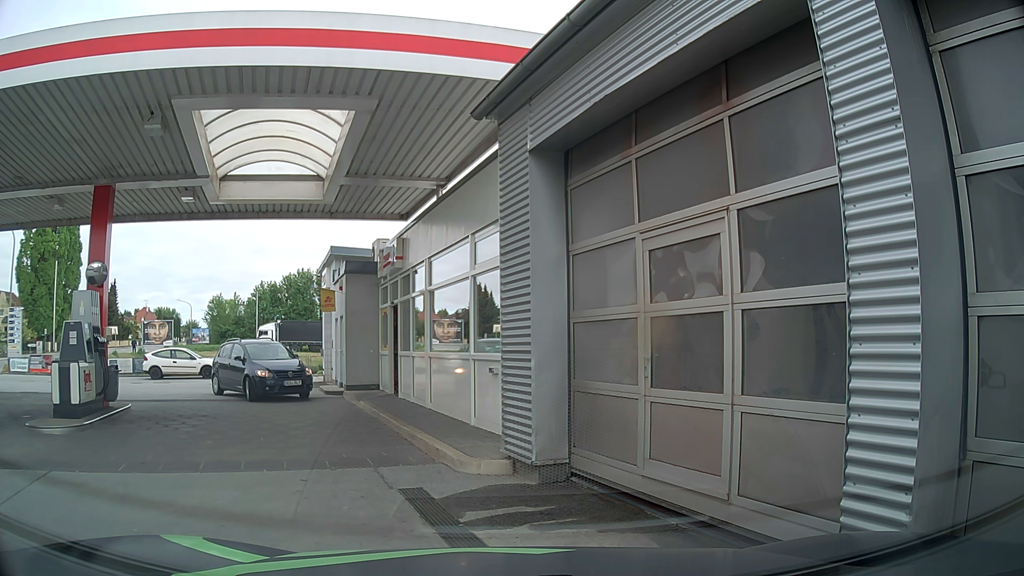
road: service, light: Day
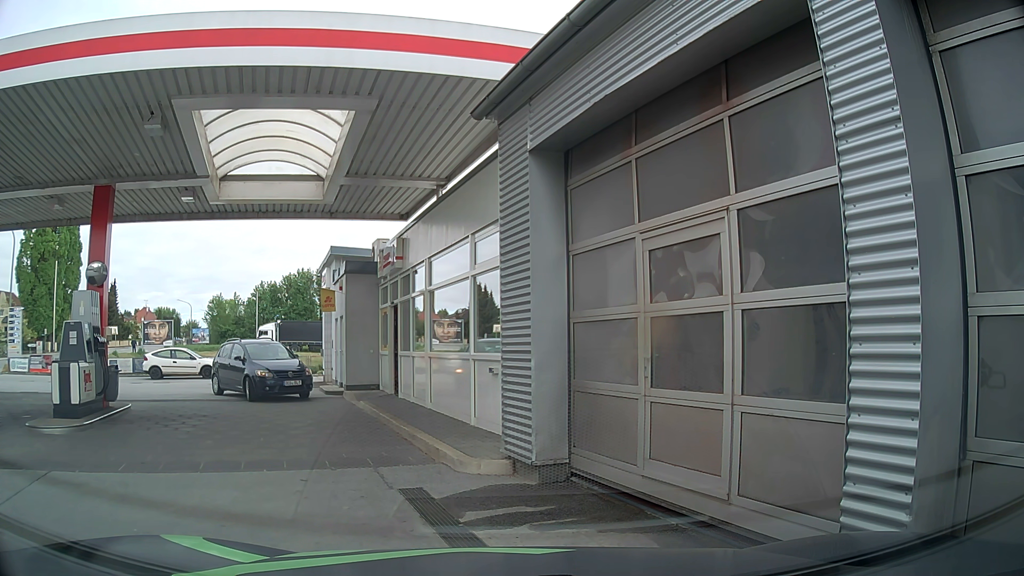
(0.0, 0.0) m; 0°
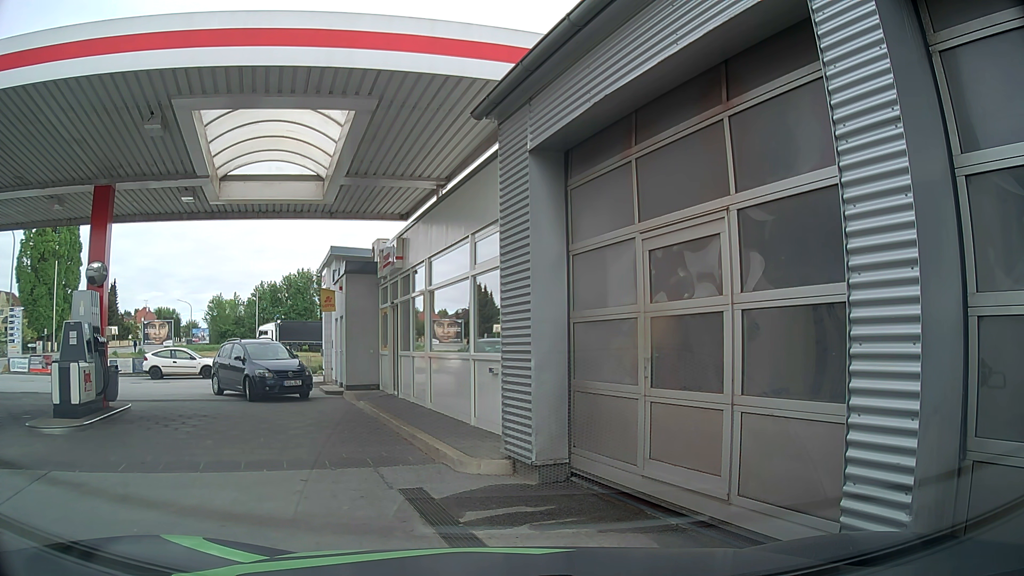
(0.0, 0.0) m; 0°
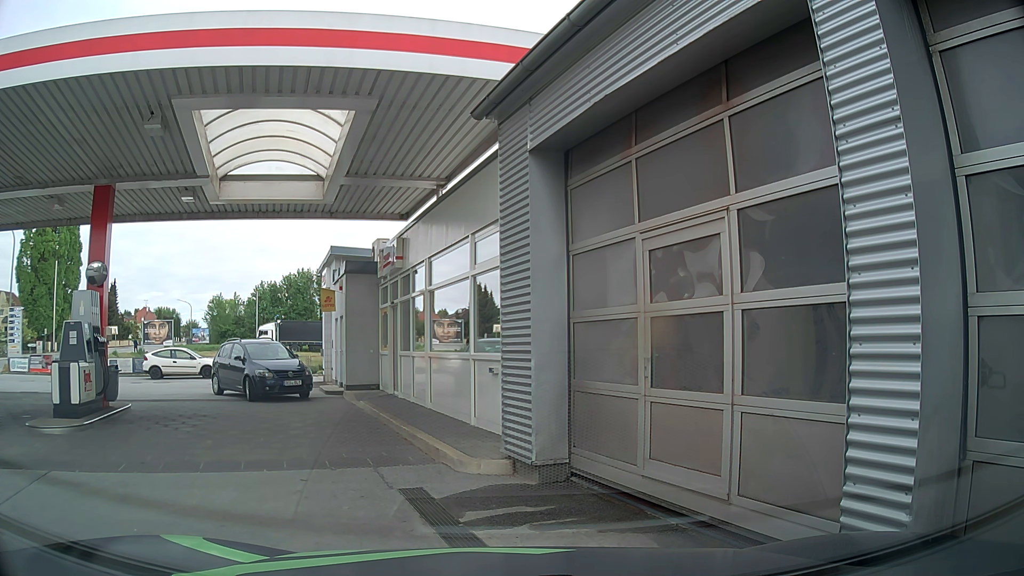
(0.0, 0.0) m; 0°
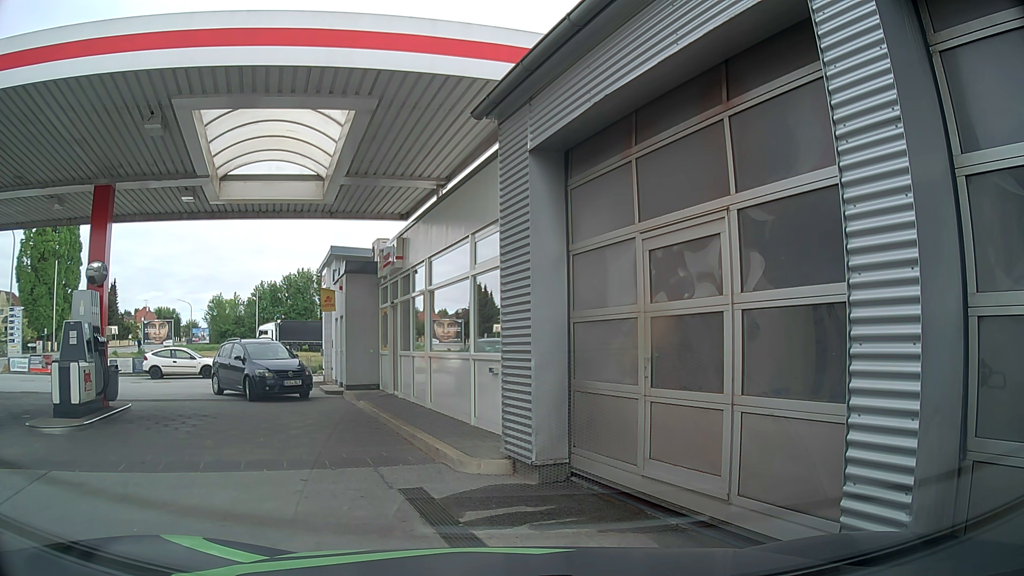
(0.0, 0.0) m; 0°
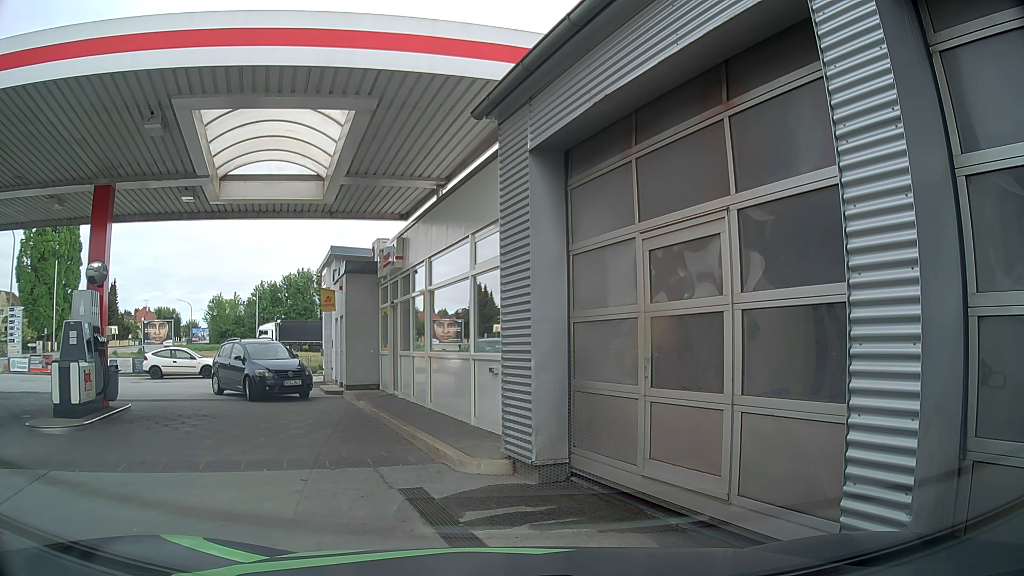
(0.0, 0.0) m; 0°
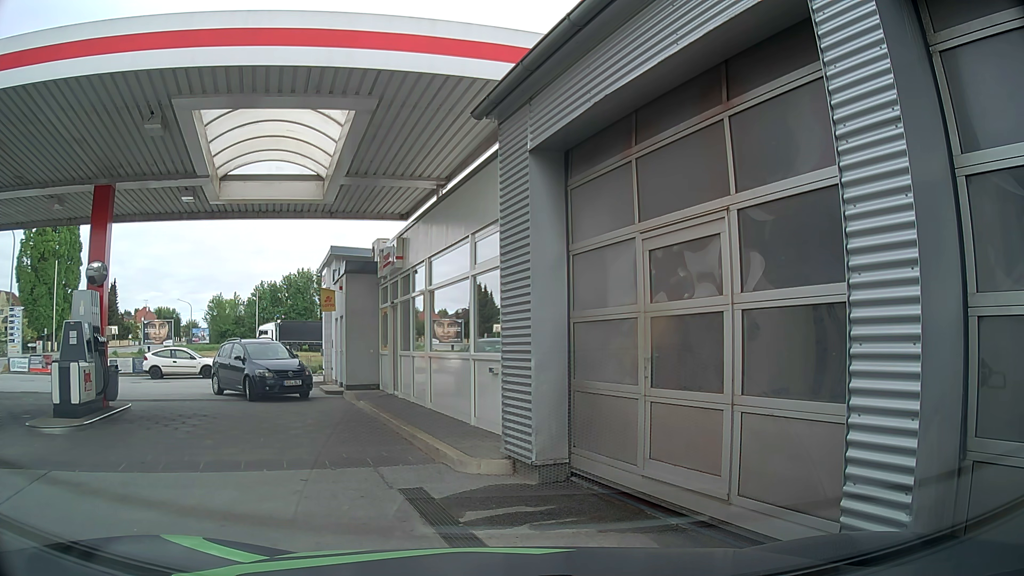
(0.0, 0.0) m; 0°
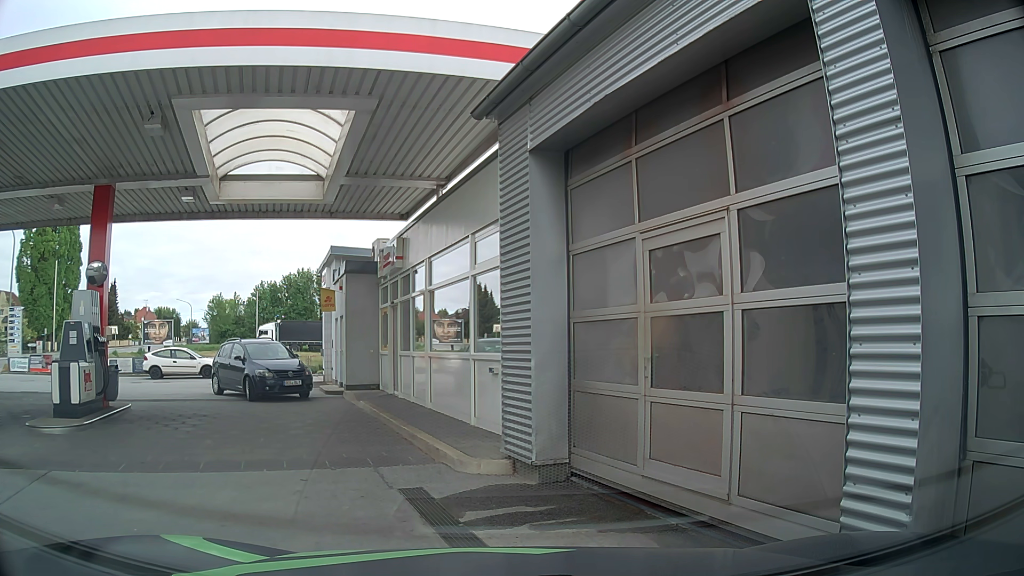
(0.0, 0.0) m; 0°
